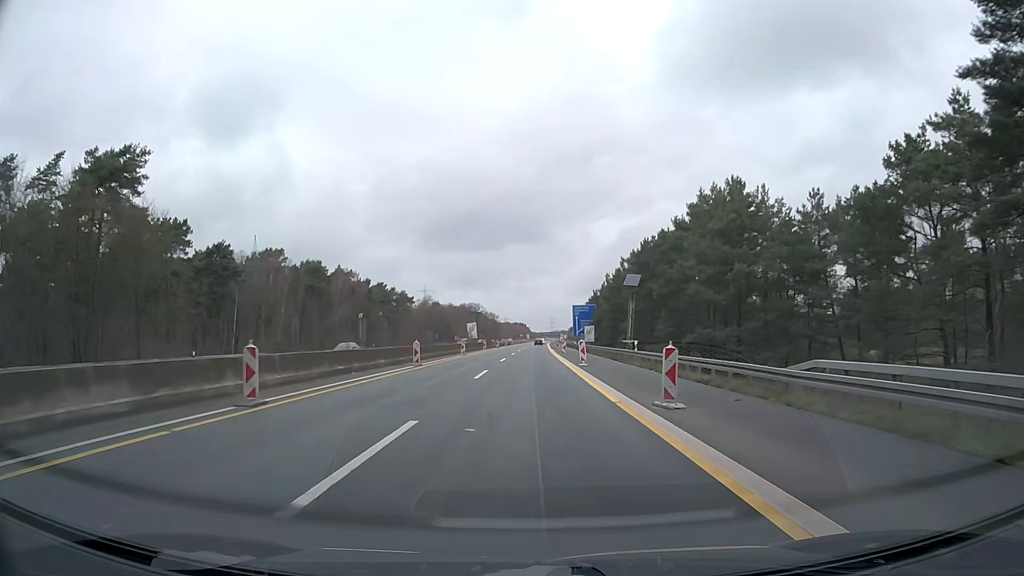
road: motorway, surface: asphalt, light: Day
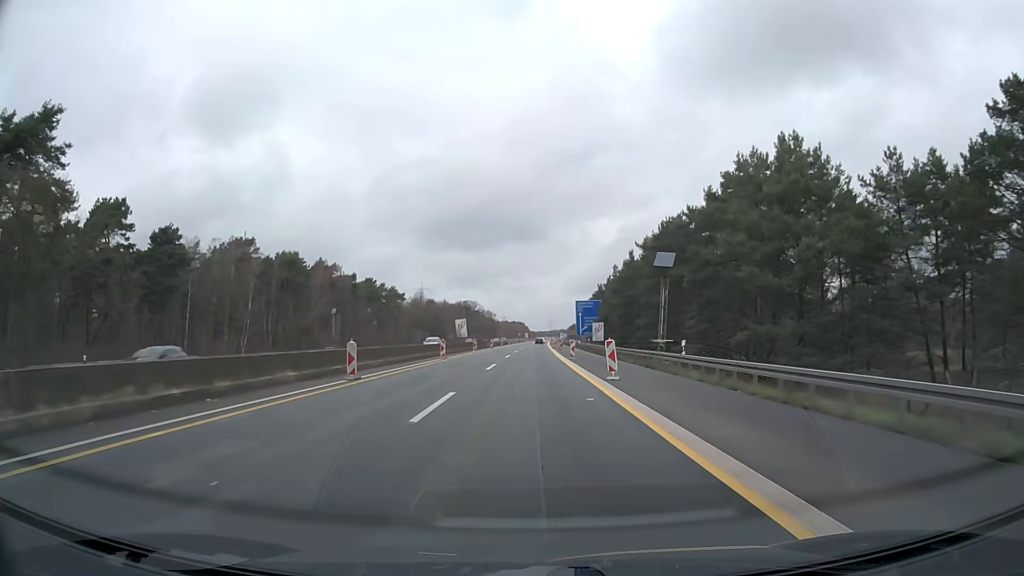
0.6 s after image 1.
(+0.1, +12.5) m; 0°
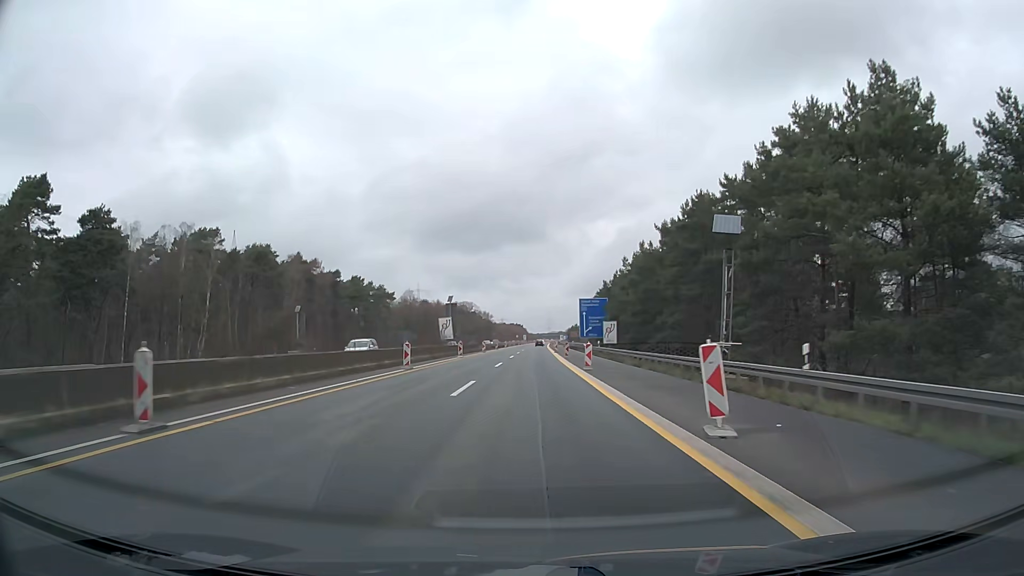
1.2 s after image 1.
(0.0, +12.5) m; 0°
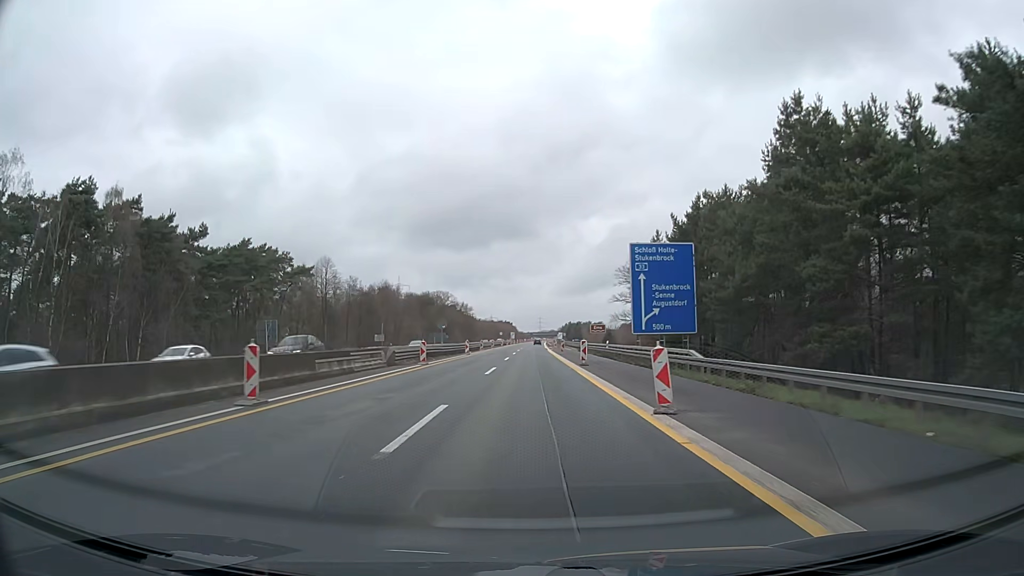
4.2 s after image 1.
(+0.4, +62.5) m; +1°
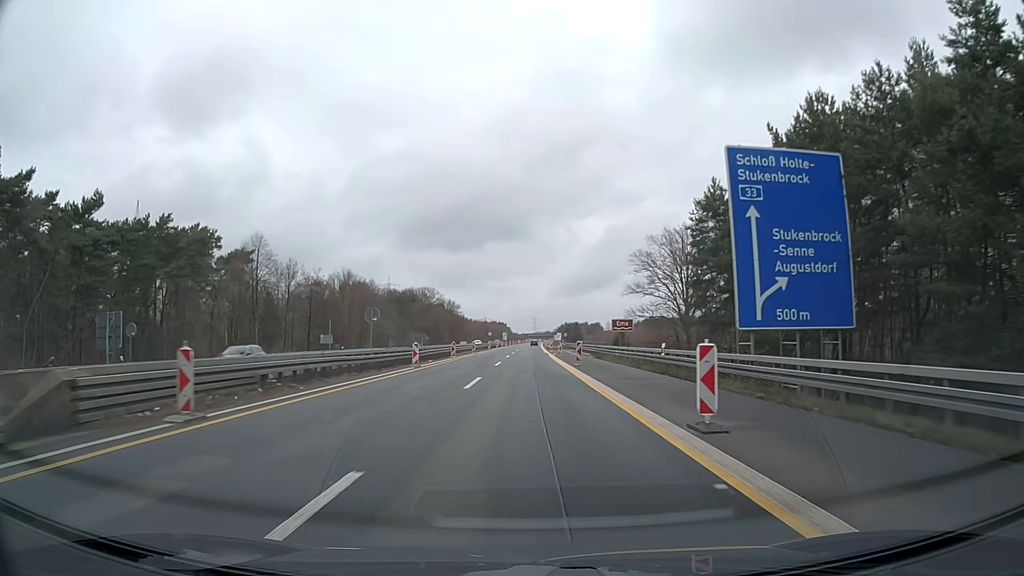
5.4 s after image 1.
(+0.1, +25.0) m; +1°
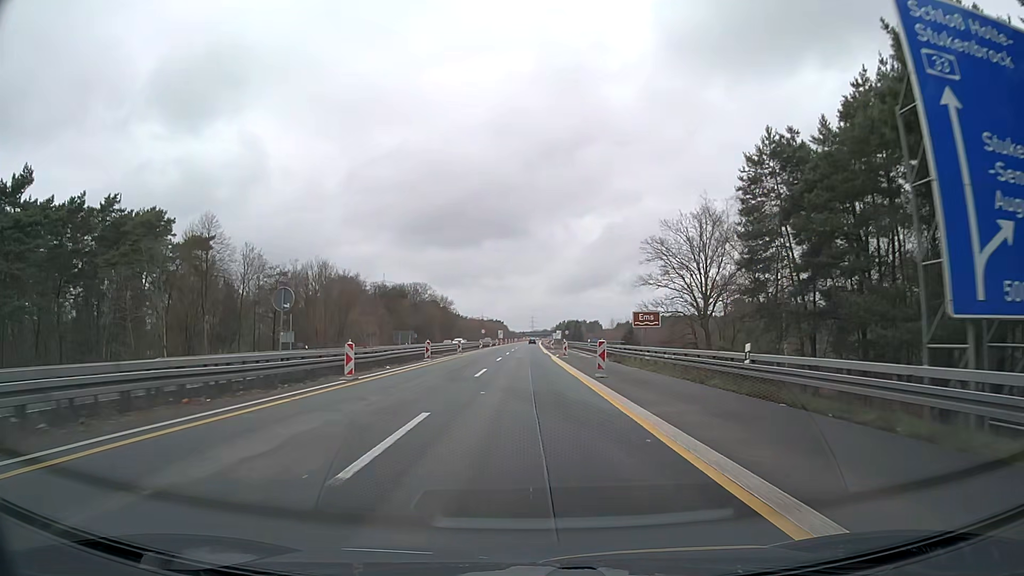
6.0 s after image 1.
(0.0, +12.5) m; 0°
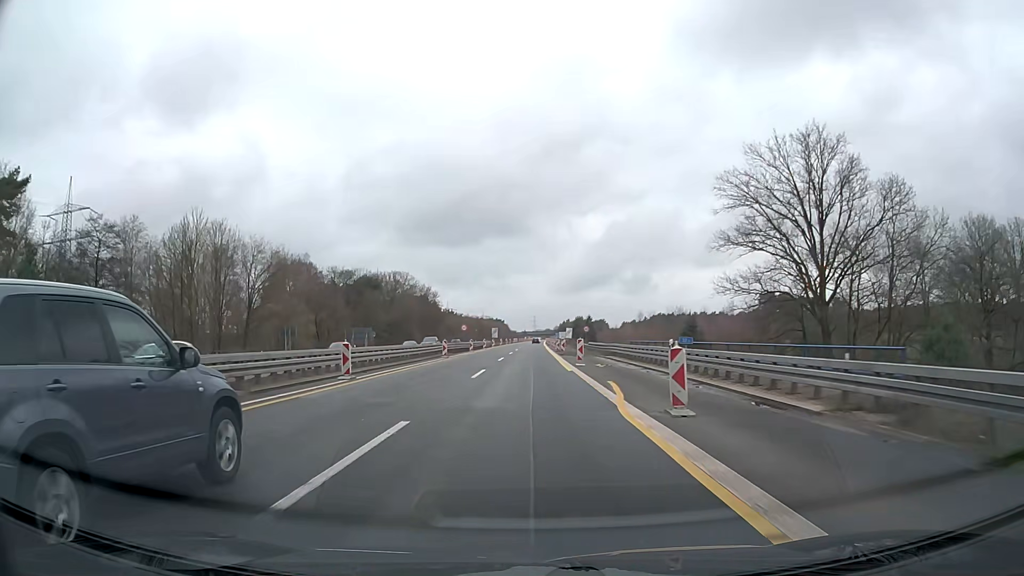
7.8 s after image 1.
(+0.1, +37.3) m; 0°
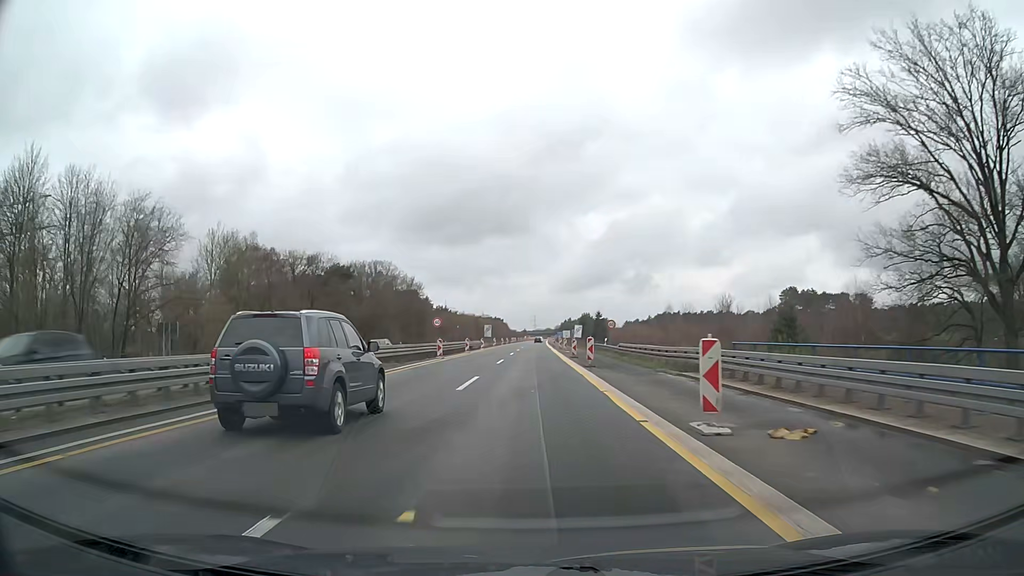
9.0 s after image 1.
(-0.1, +24.0) m; 0°
(0, +10) (0, +20) (0, +30) (0, +40) (0, +50) (0, +60) (0, +70) (+1, +80) (+1, +90) (+1, +100) m
